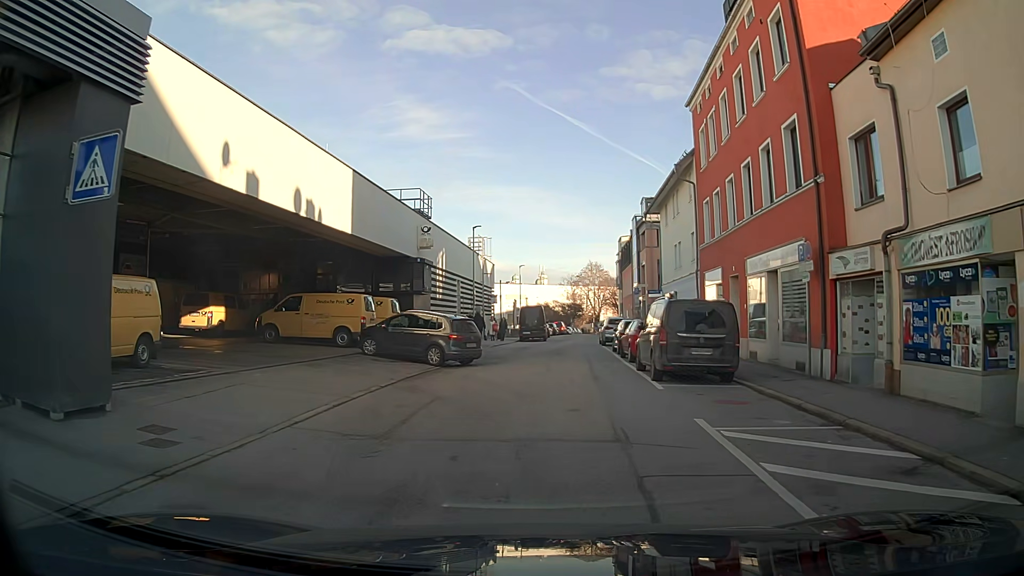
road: residential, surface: asphalt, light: Day
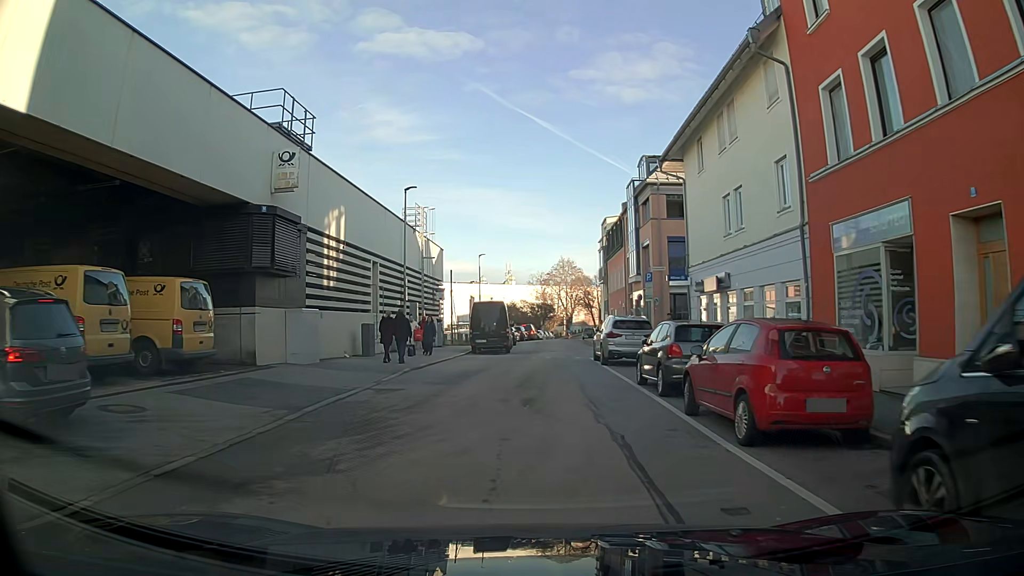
(+0.4, +15.5) m; +2°
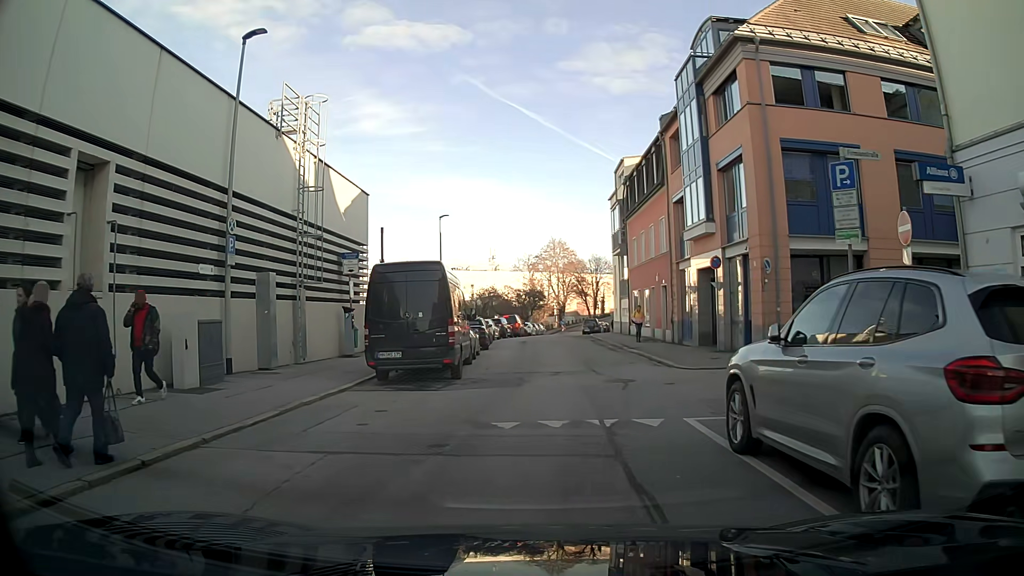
(+0.1, +18.8) m; +1°
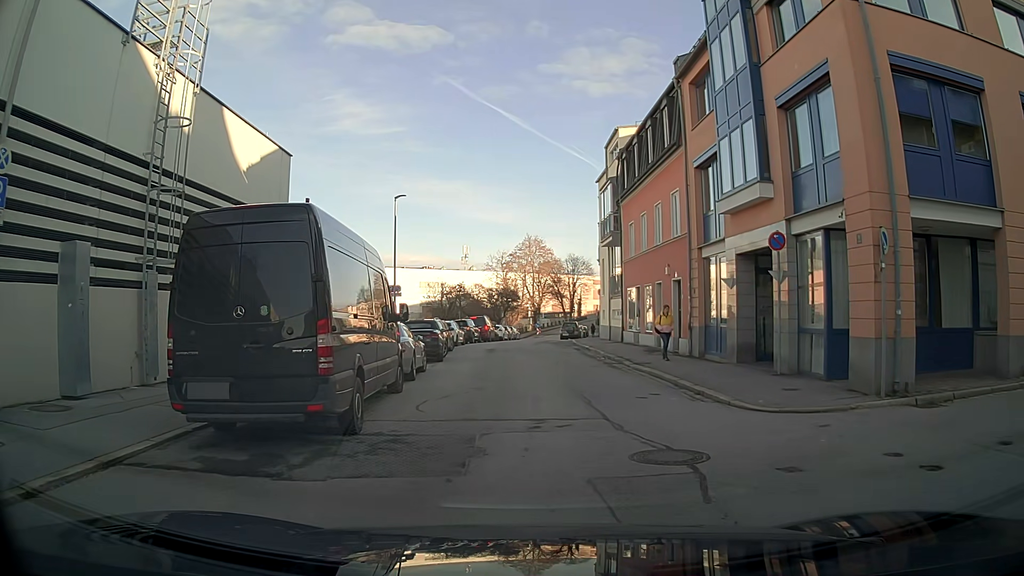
(+0.1, +7.2) m; +2°
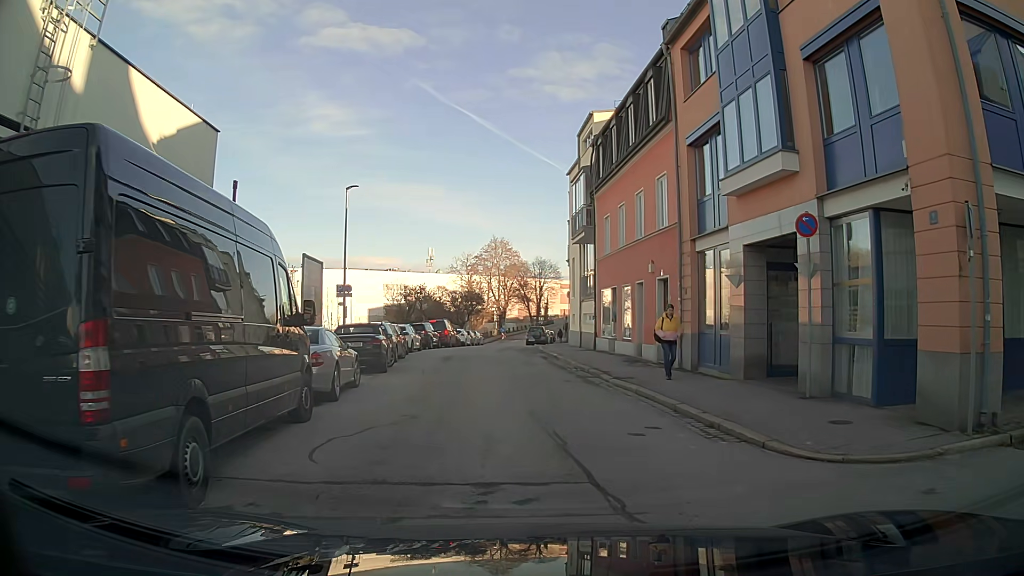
(0.0, +3.5) m; +2°
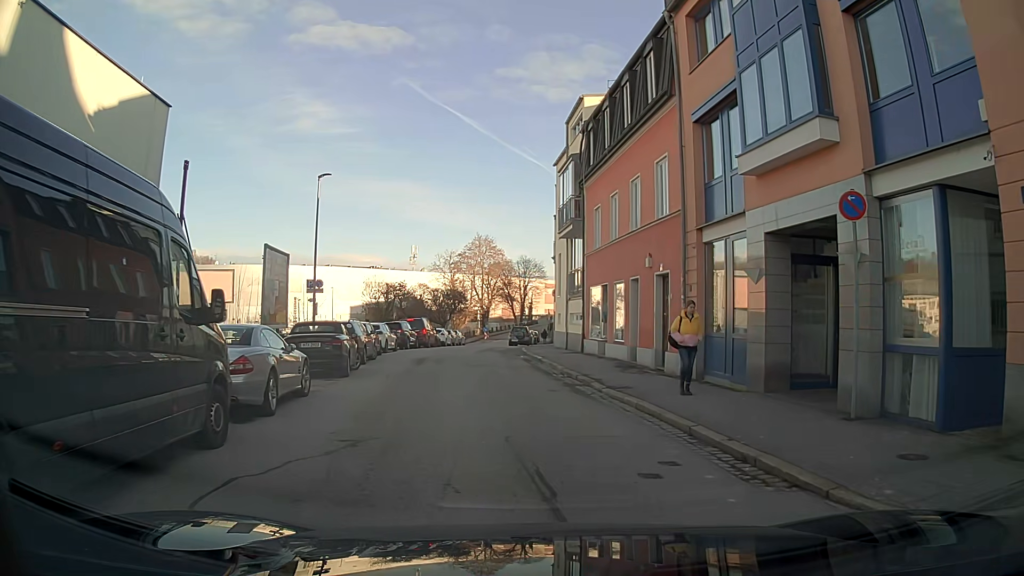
(+0.1, +2.3) m; +2°
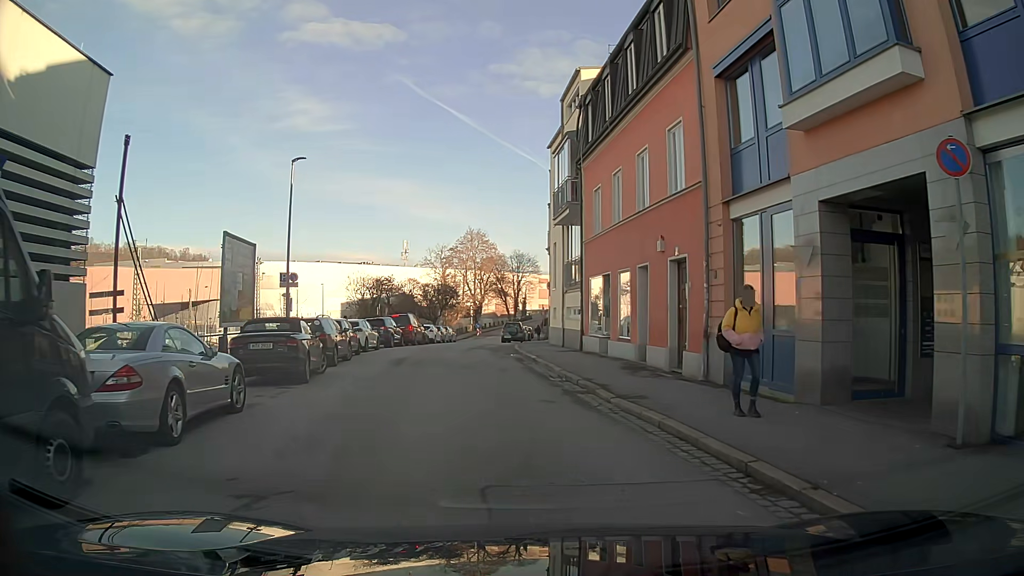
(0.0, +2.8) m; 0°
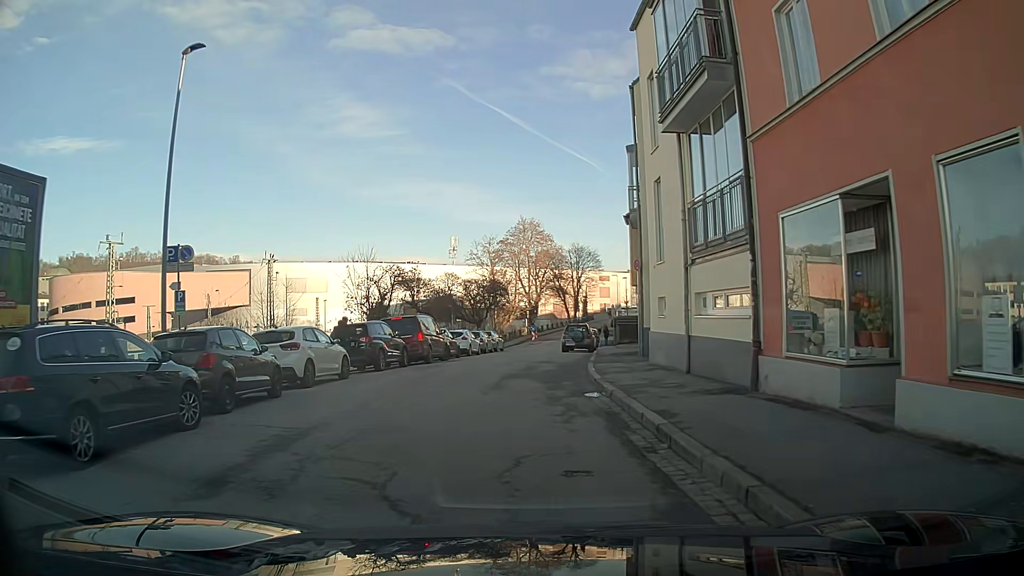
(-0.8, +14.1) m; -5°
(0, +10) (0, +20) (0, +30) (0, +40) (+1, +50) (+2, +60) (+3, +70) (+4, +80) (+6, +90) (+9, +99) m
